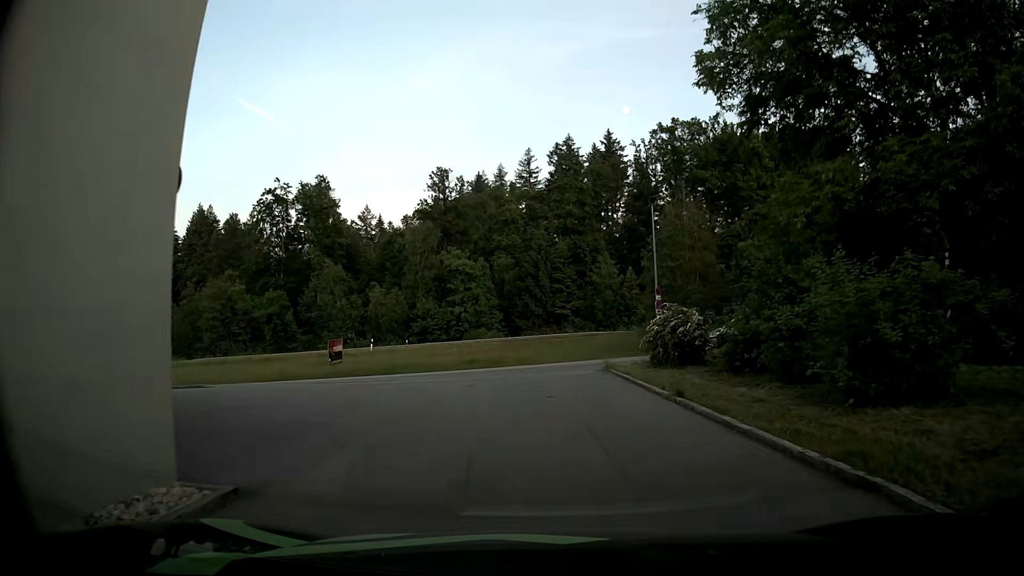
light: Day
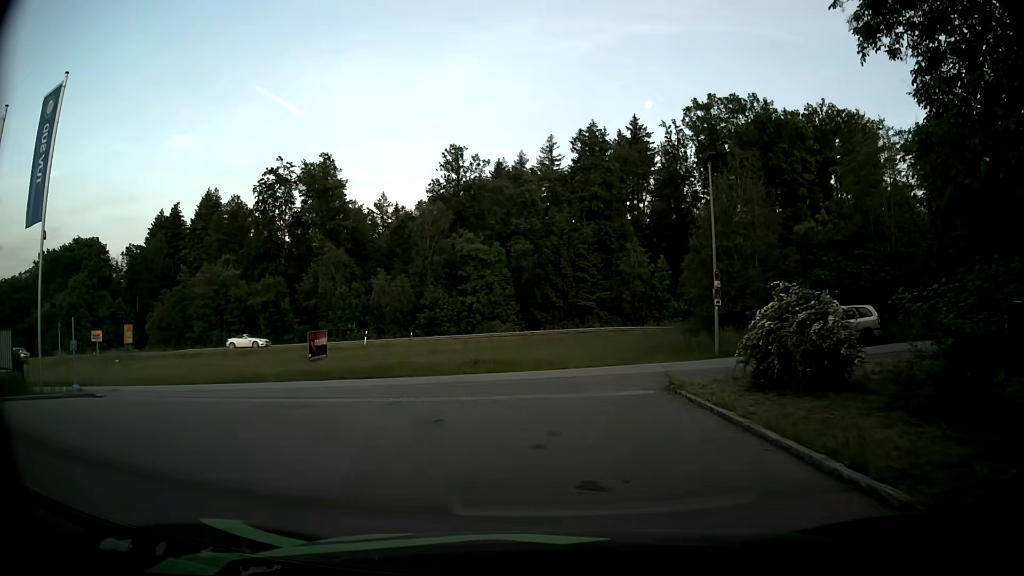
(-0.1, +8.1) m; -3°
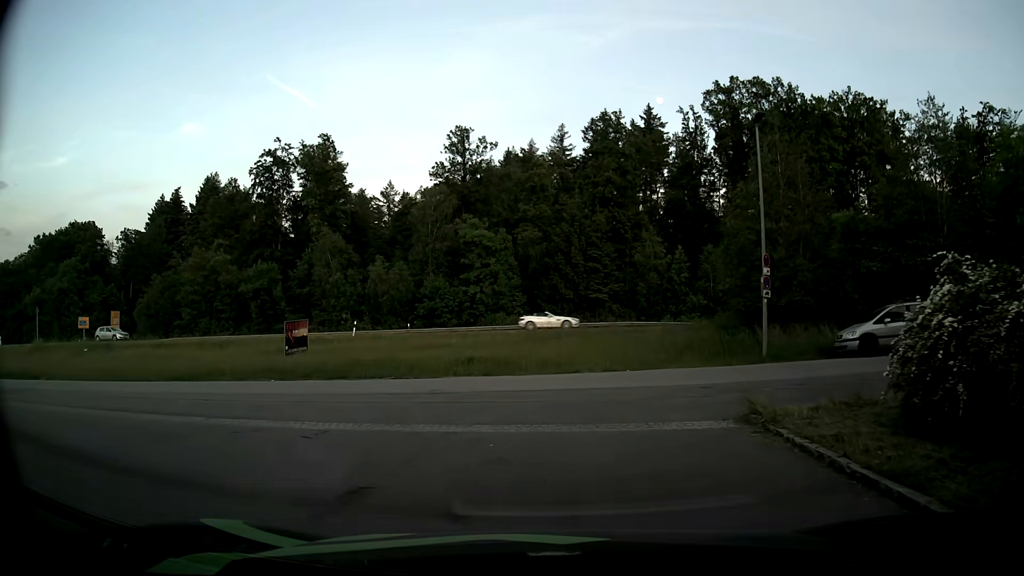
(0.0, +4.9) m; -1°
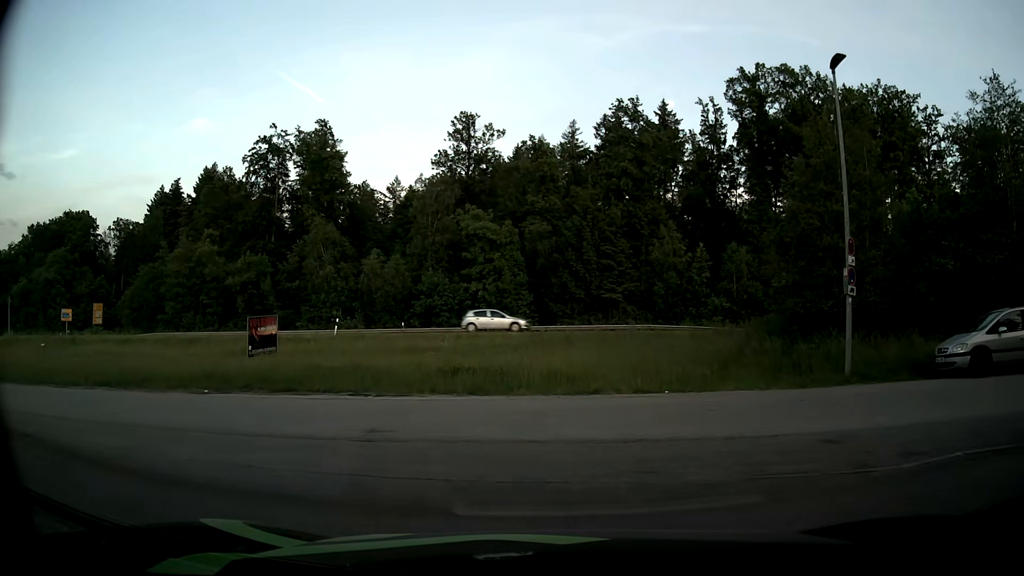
(+0.1, +5.5) m; +1°
